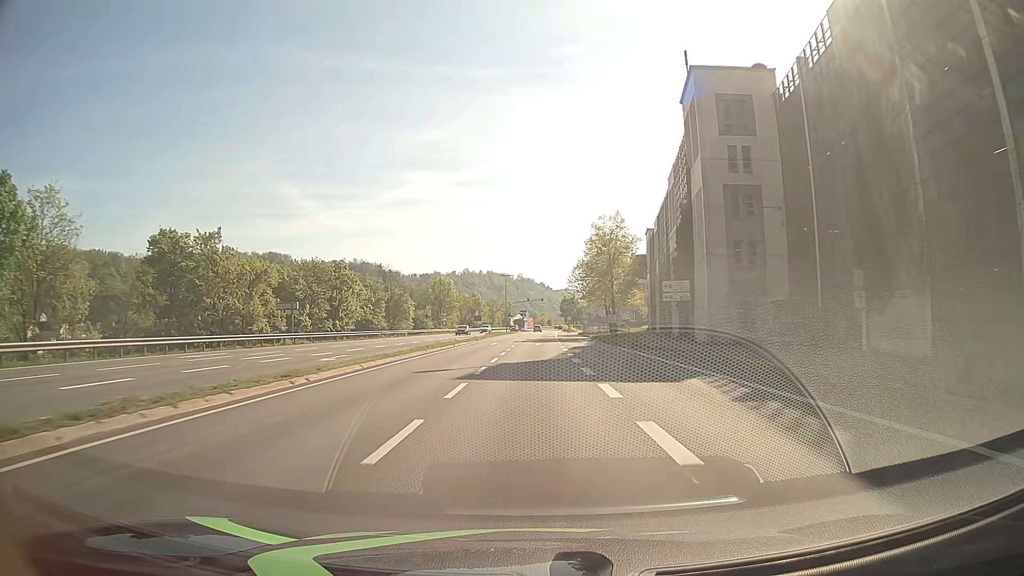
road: primary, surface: asphalt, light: Day
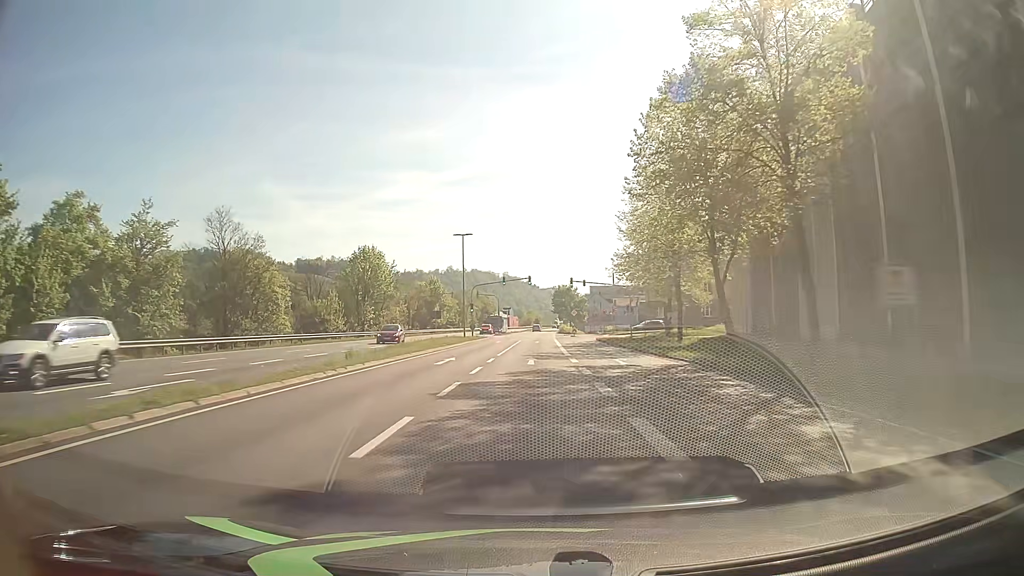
(+0.1, +53.9) m; 0°
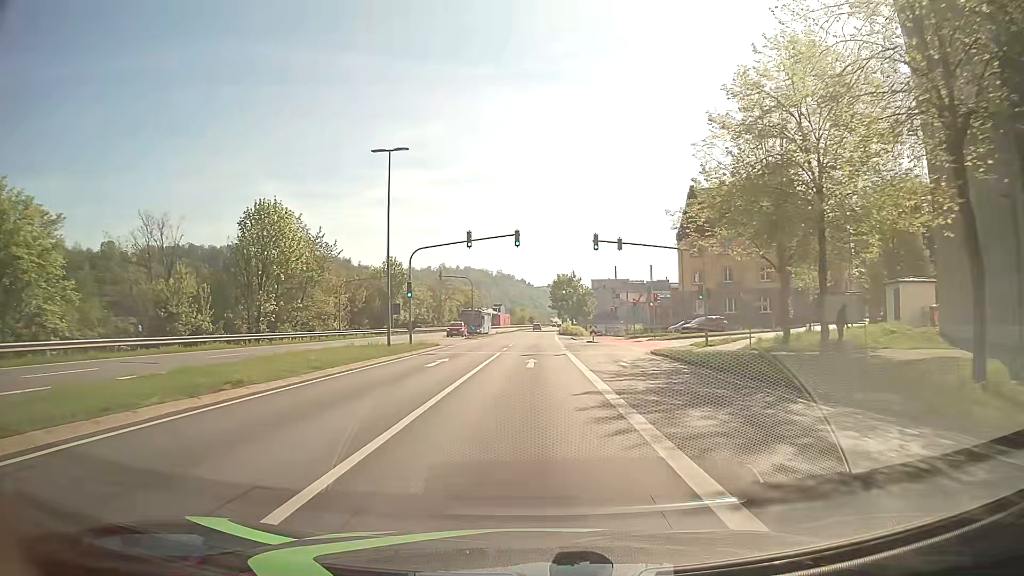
(+0.3, +32.3) m; +1°
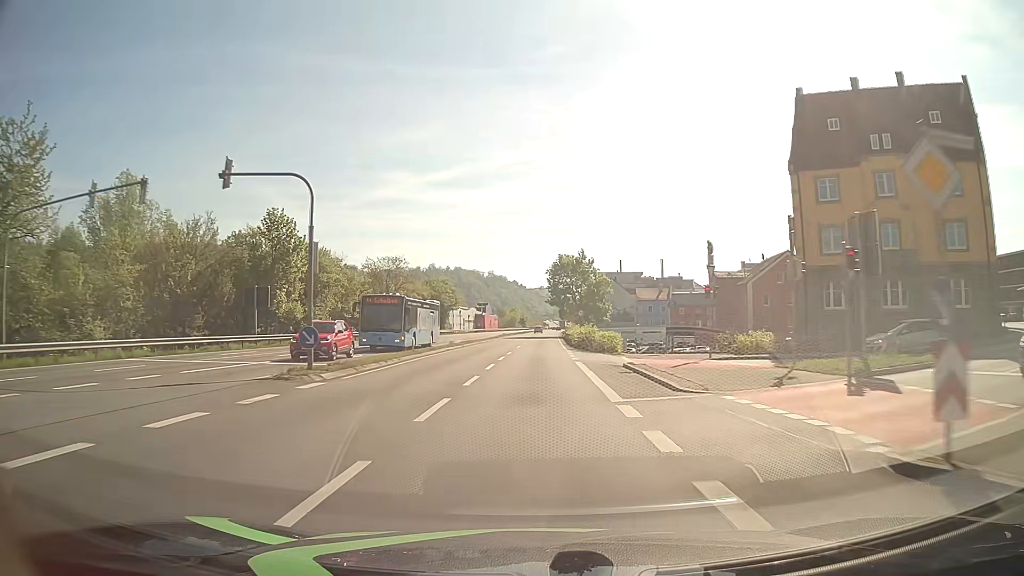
(0.0, +43.1) m; 0°
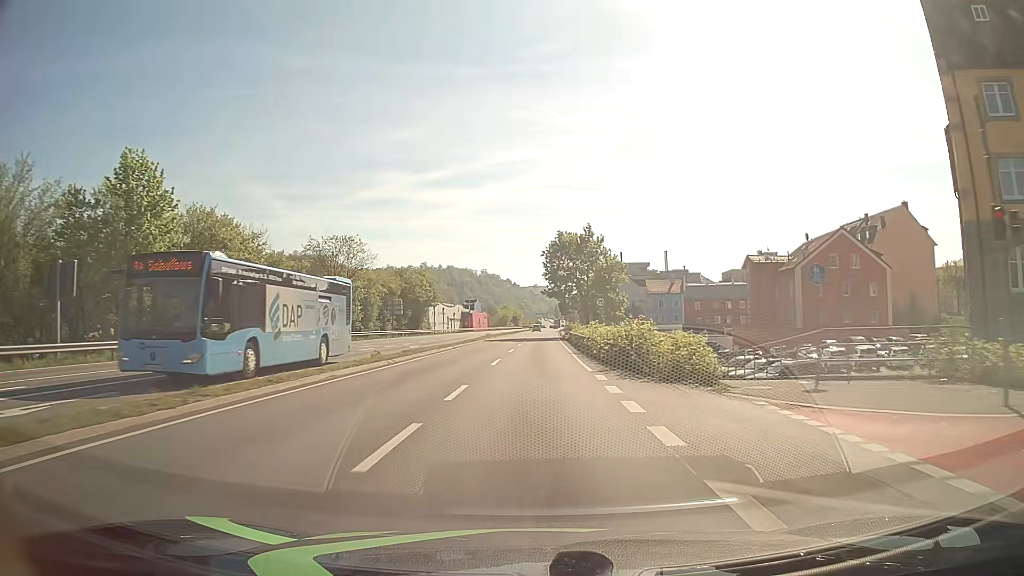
(+0.1, +21.5) m; +1°
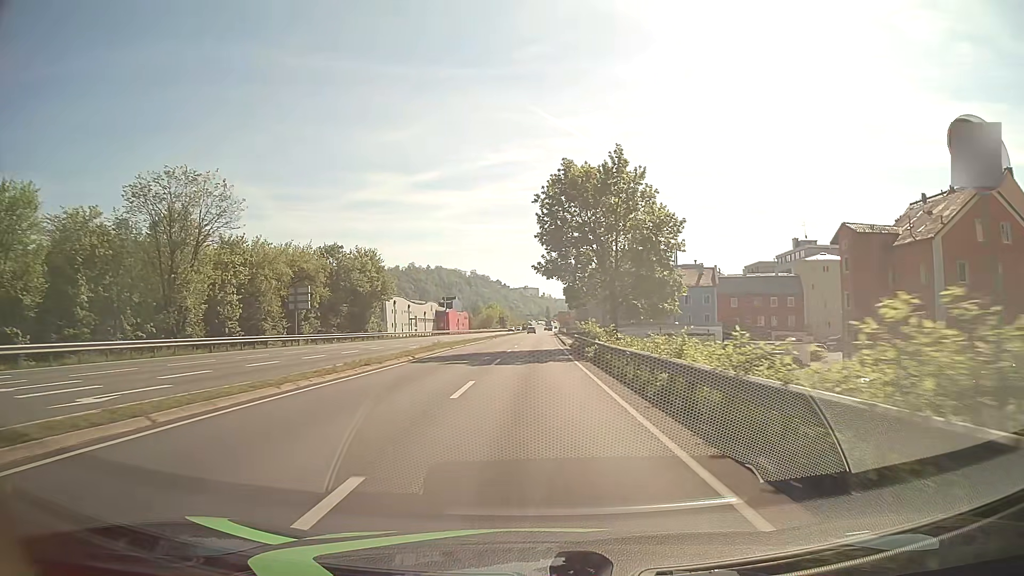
(+0.2, +32.3) m; +1°
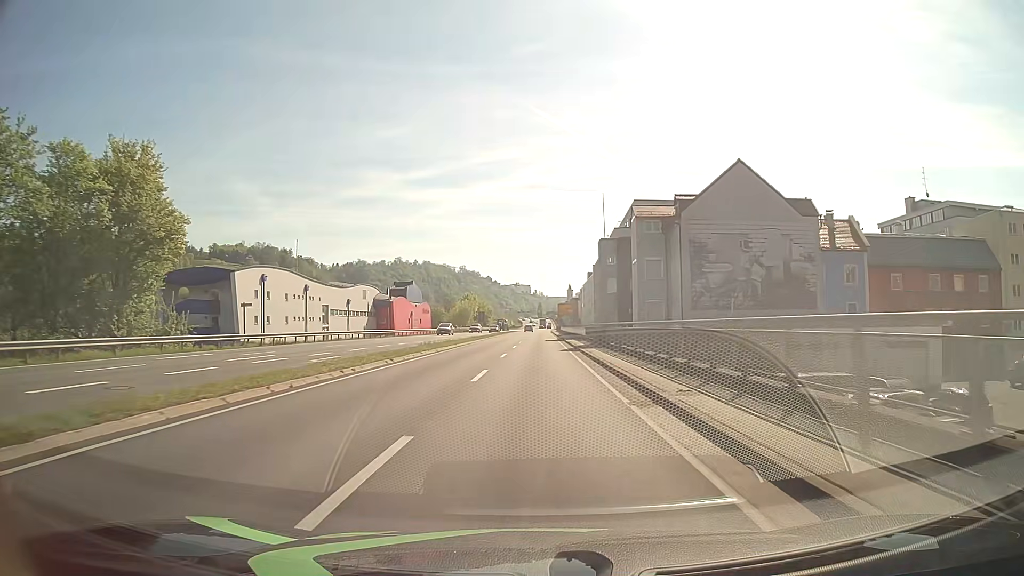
(+0.3, +53.7) m; +1°
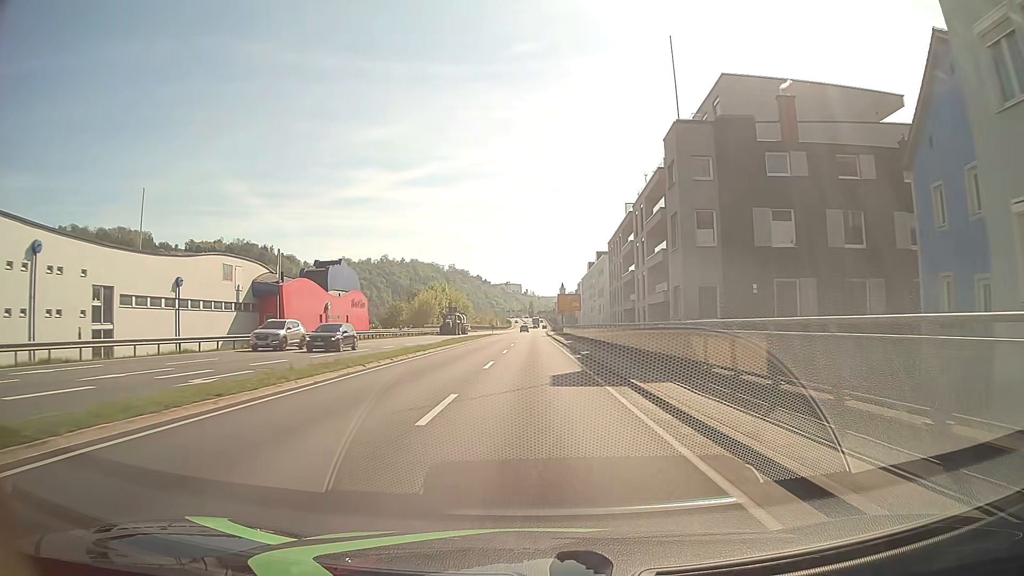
(+0.4, +42.9) m; +1°
(0, +10) (0, +20) (0, +30) (0, +40) (0, +50) (0, +60) (0, +70) (0, +80) (0, +90) (0, +100) m
